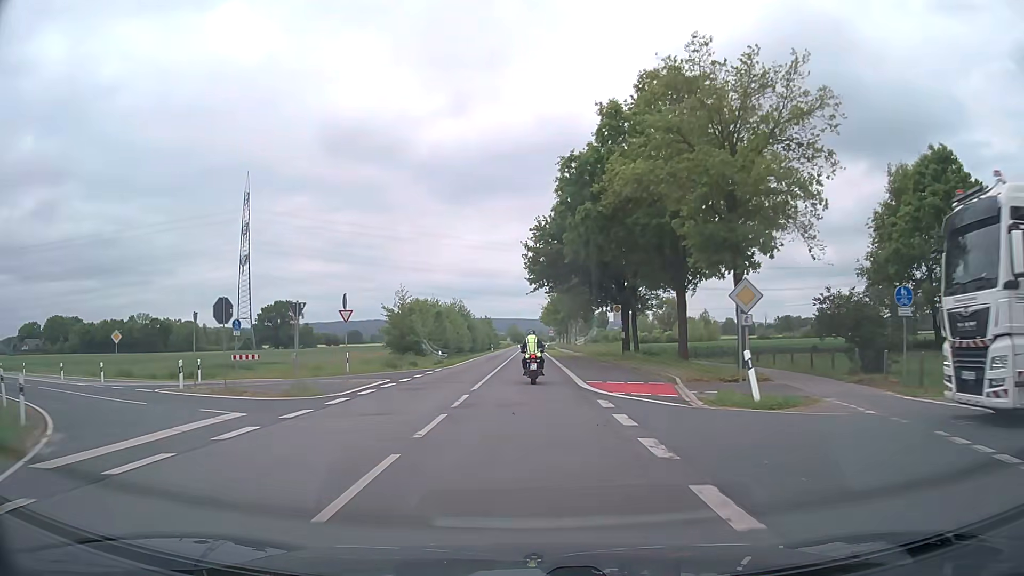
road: secondary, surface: asphalt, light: Day
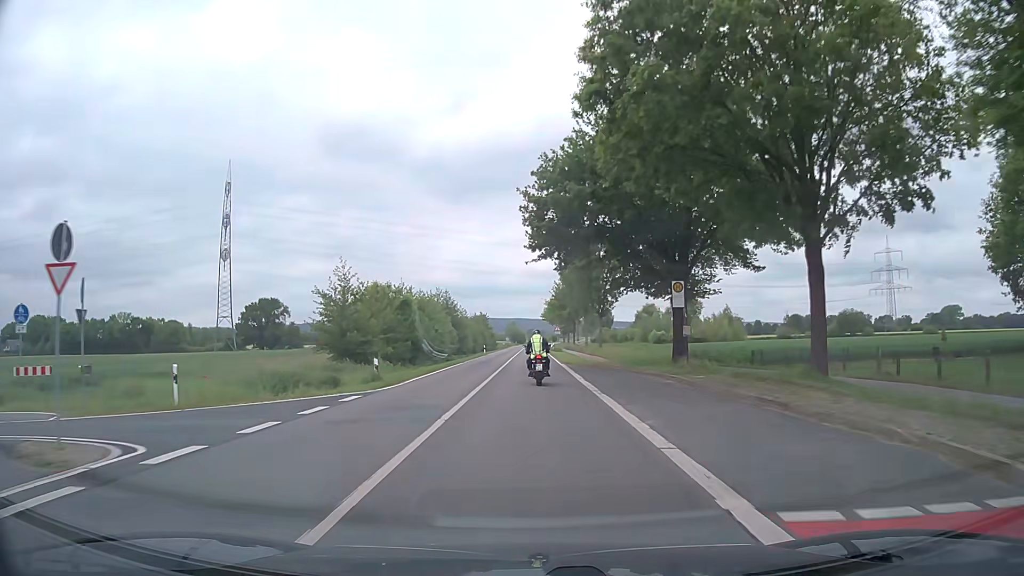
(0.0, +17.4) m; 0°
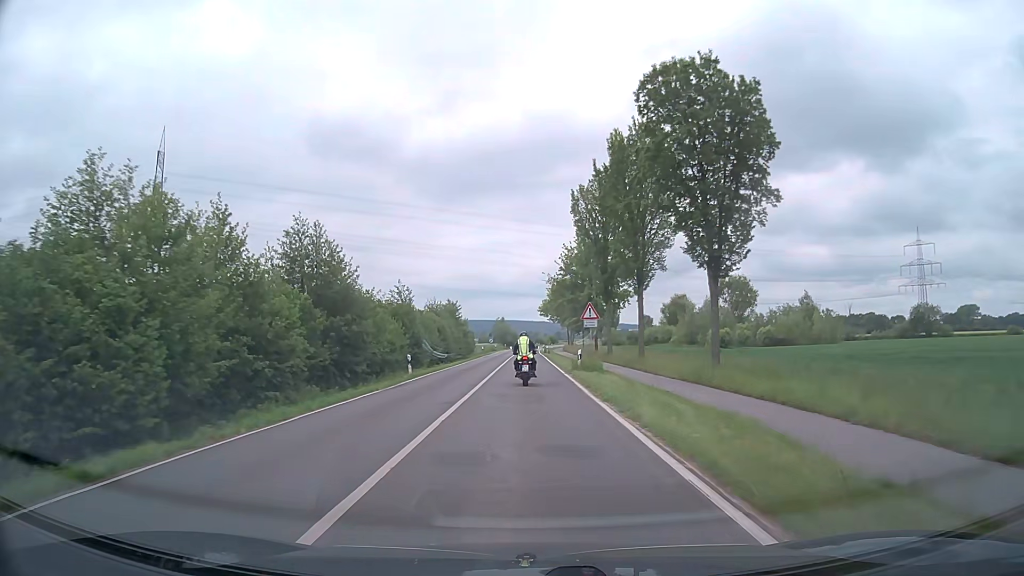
(+0.3, +44.4) m; 0°
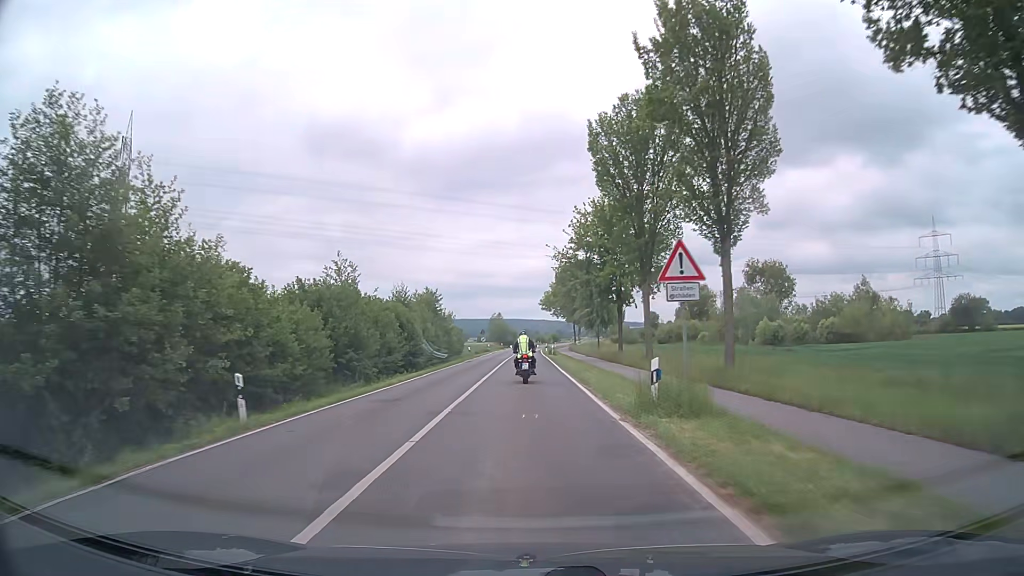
(+0.2, +18.1) m; 0°
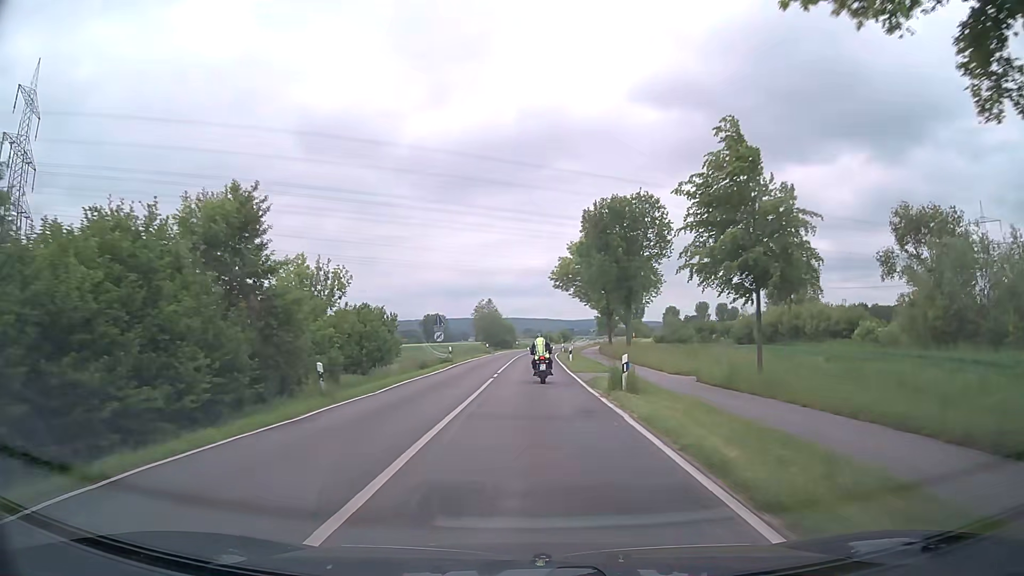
(-0.1, +45.5) m; -1°
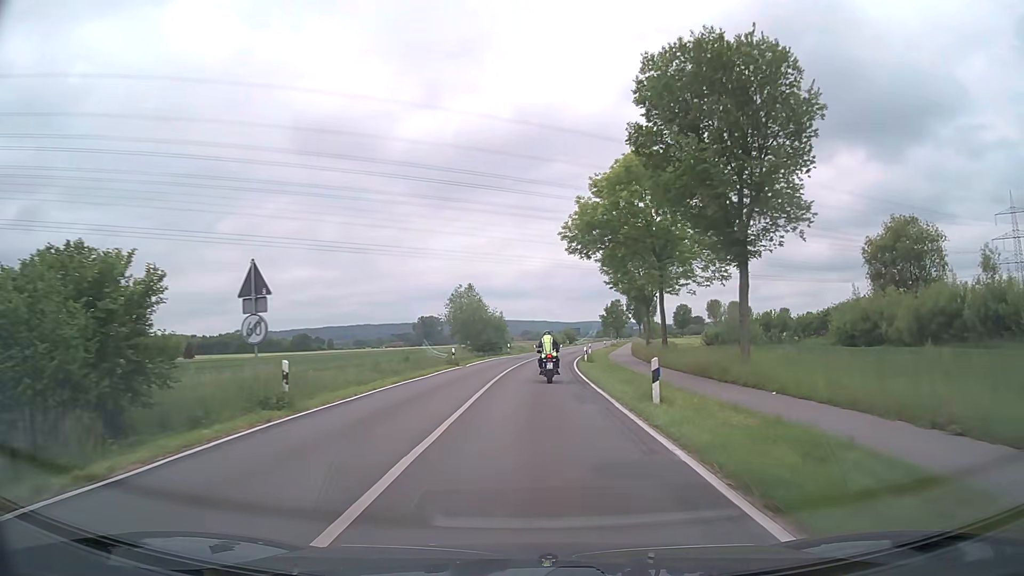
(+0.3, +28.8) m; +1°
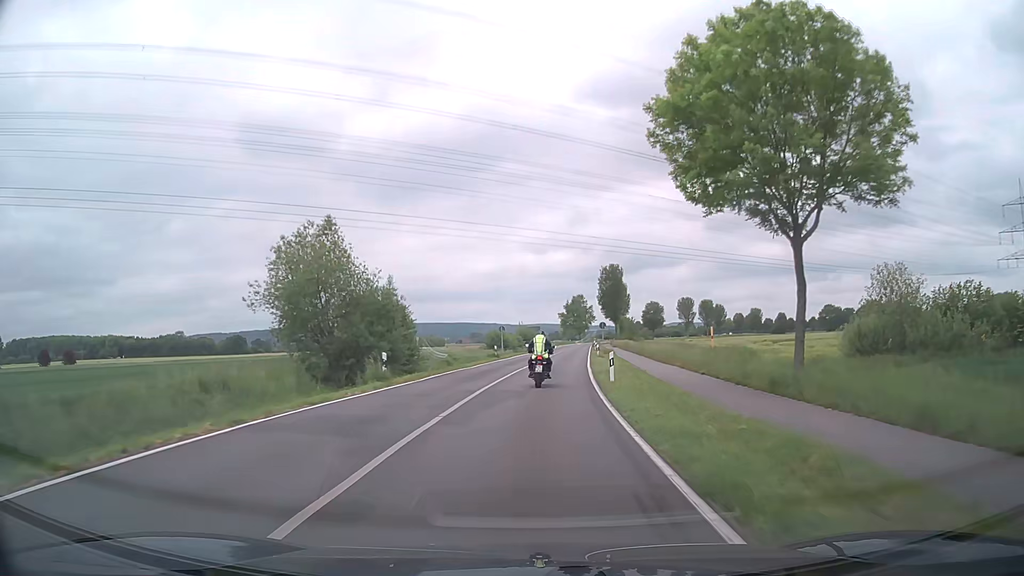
(+1.2, +39.3) m; +4°
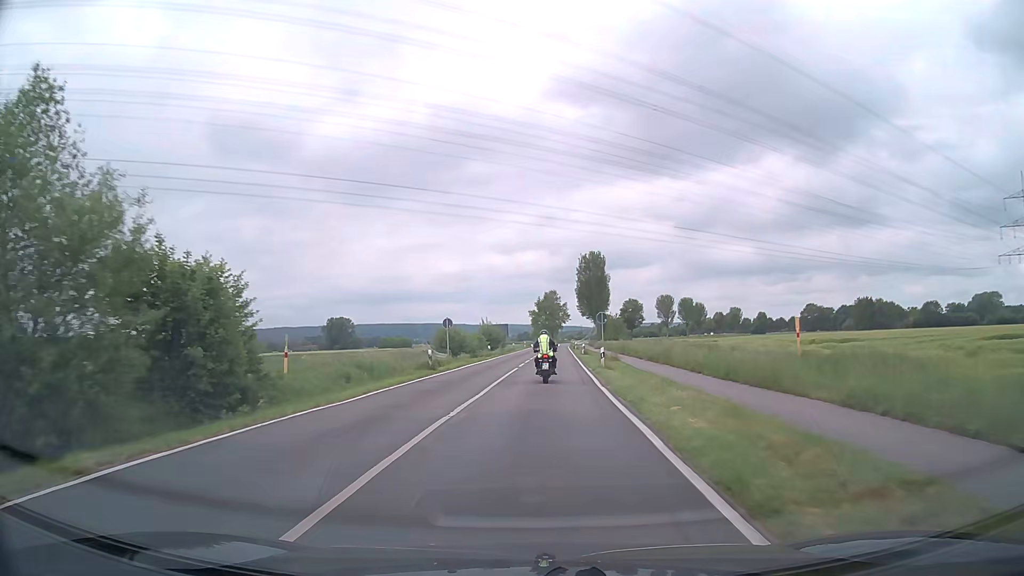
(+0.5, +20.2) m; +3°
(0, +10) (0, +20) (+1, +30) (+1, +40) (+2, +50) (+2, +60) (+3, +70) (+3, +80) (+4, +90) (+4, +100) m
